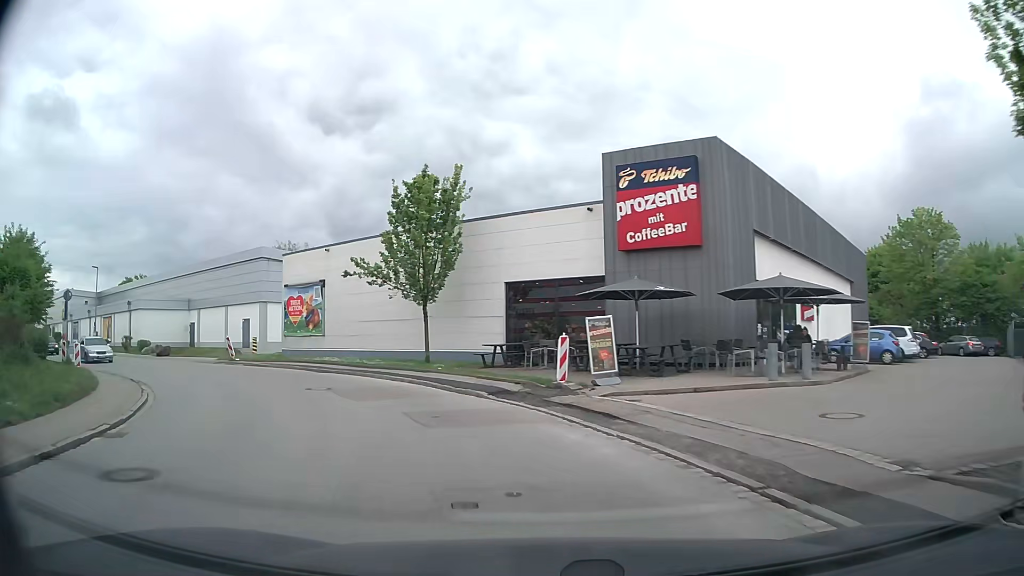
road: tertiary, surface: asphalt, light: Day
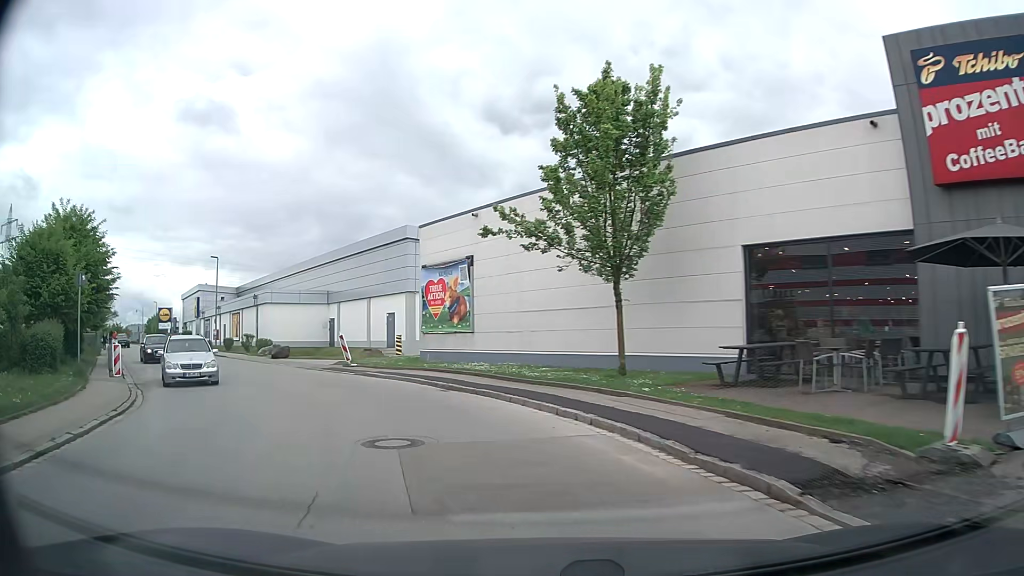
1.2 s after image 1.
(-1.4, +9.5) m; -16°
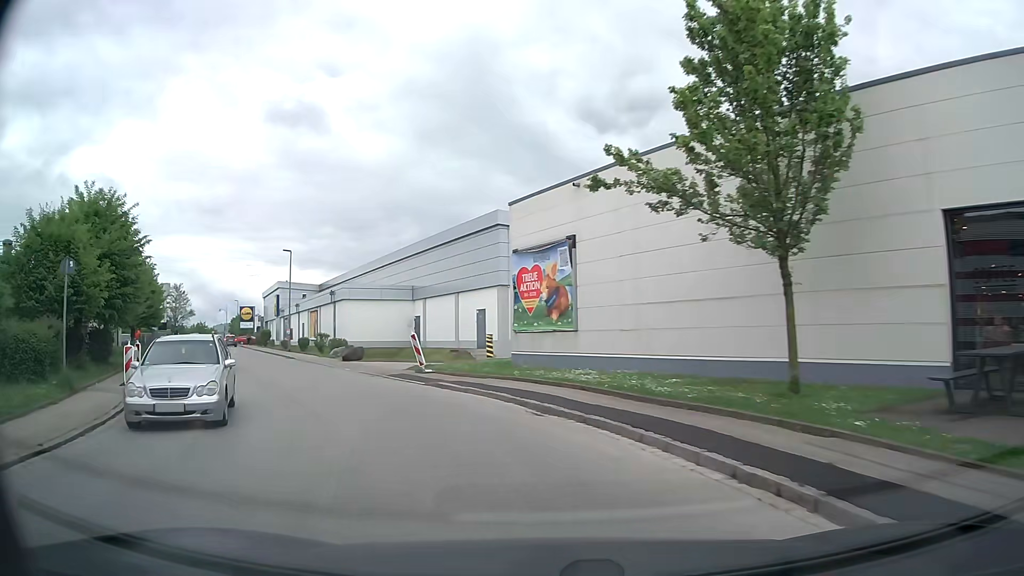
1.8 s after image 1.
(-0.4, +4.9) m; -8°
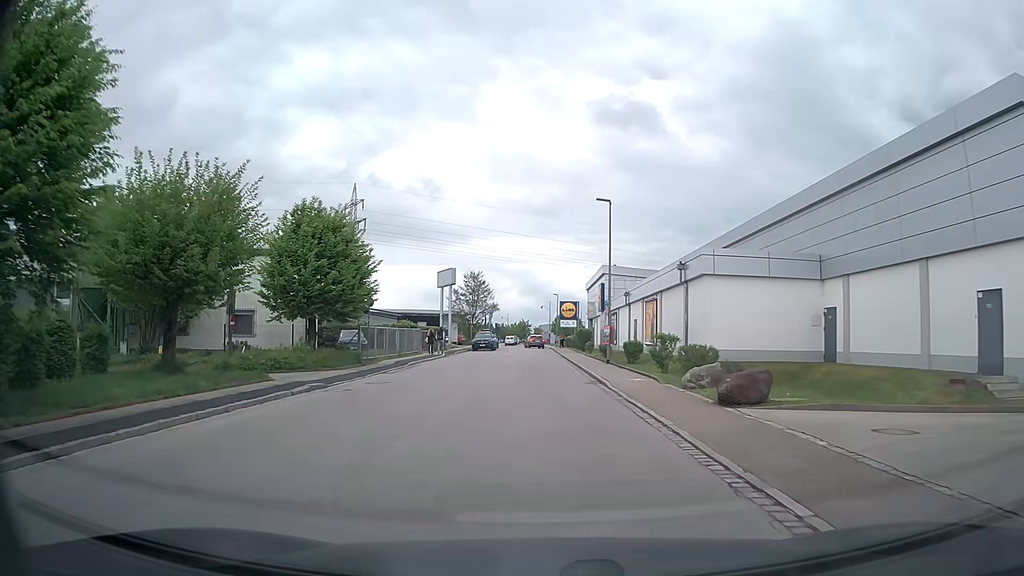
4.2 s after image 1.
(-6.1, +19.8) m; -30°
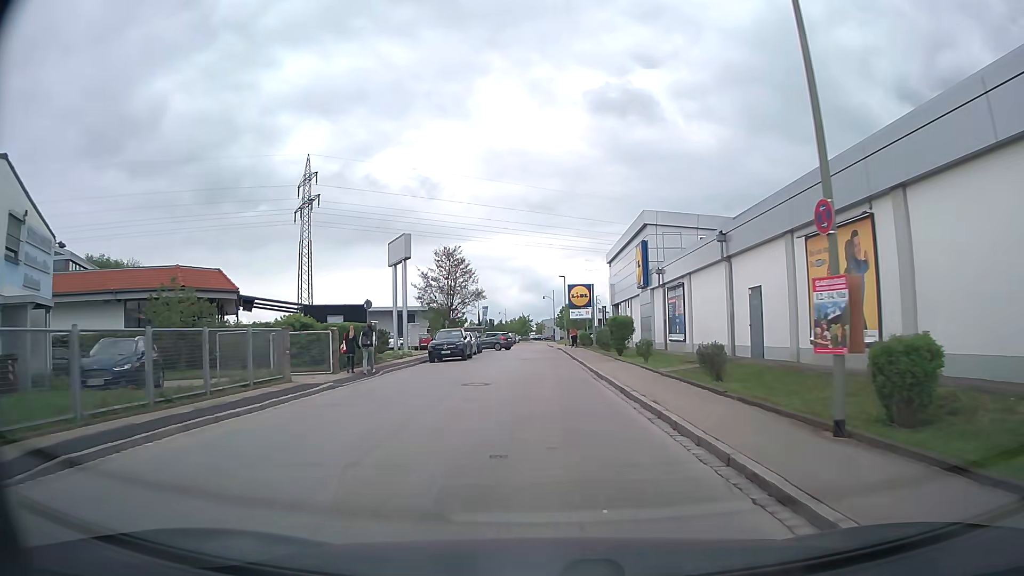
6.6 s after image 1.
(-0.4, +24.5) m; -1°
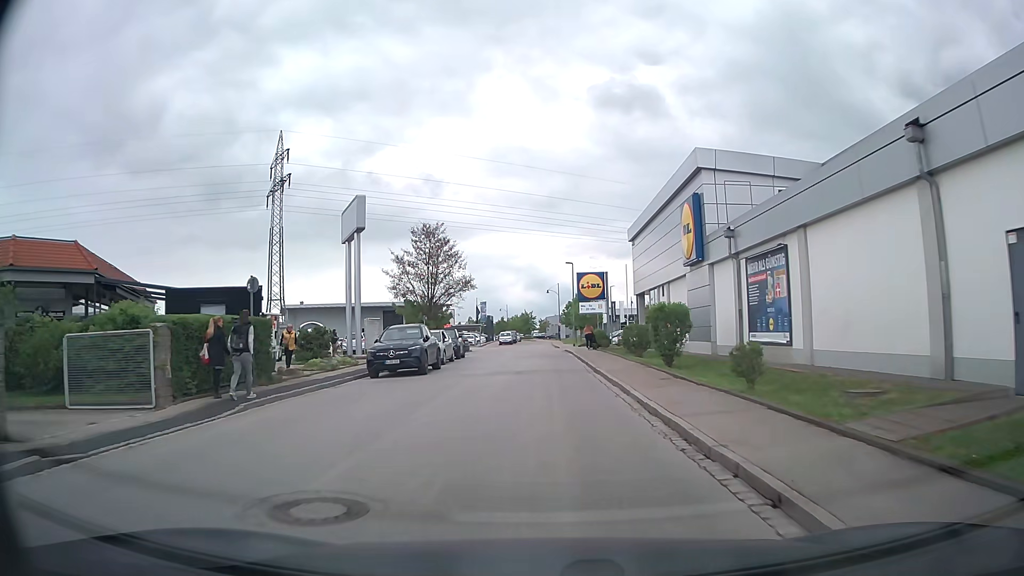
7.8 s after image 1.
(0.0, +12.4) m; 0°
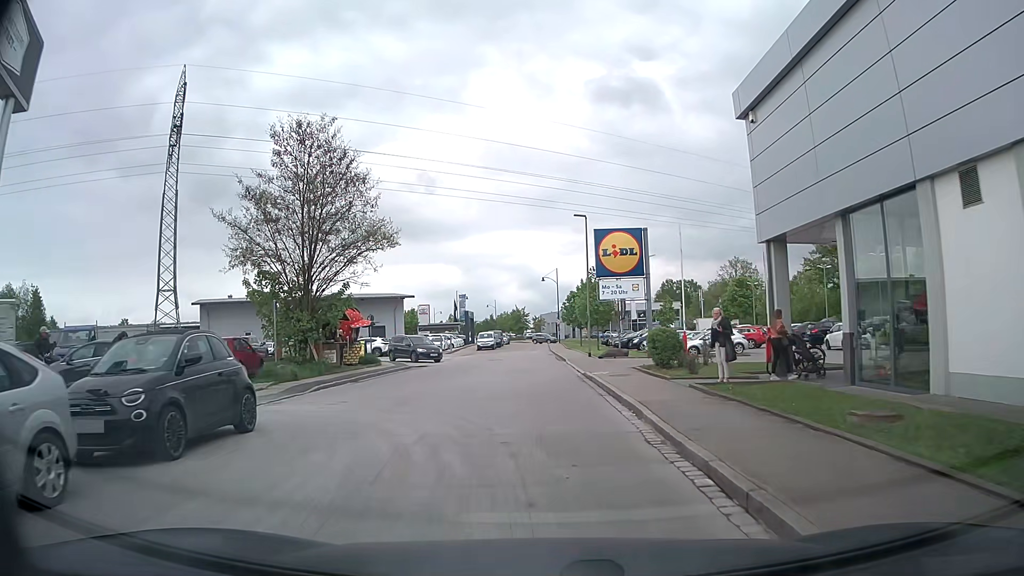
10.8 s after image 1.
(0.0, +25.7) m; -1°
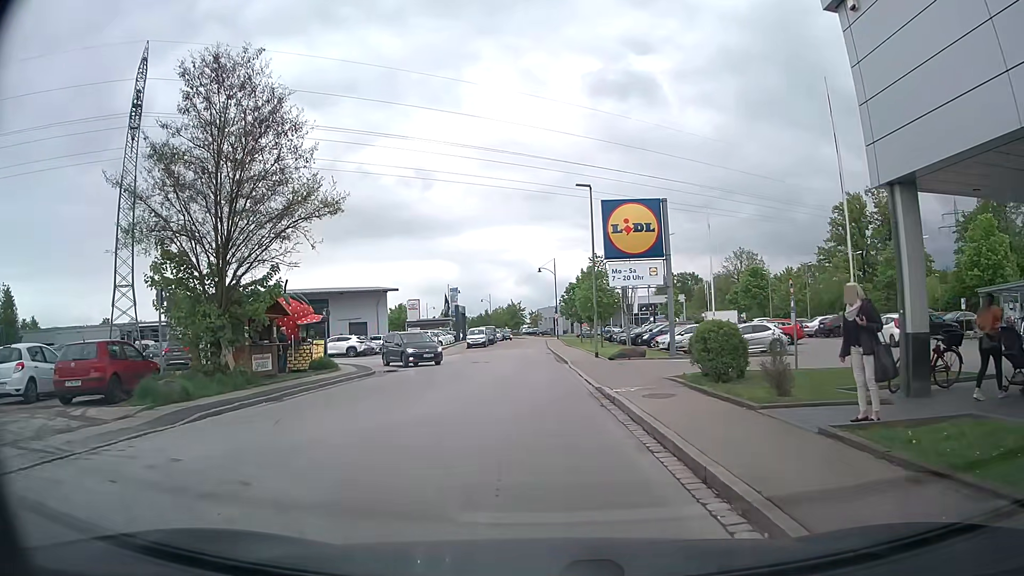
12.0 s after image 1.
(+0.2, +6.5) m; +2°
